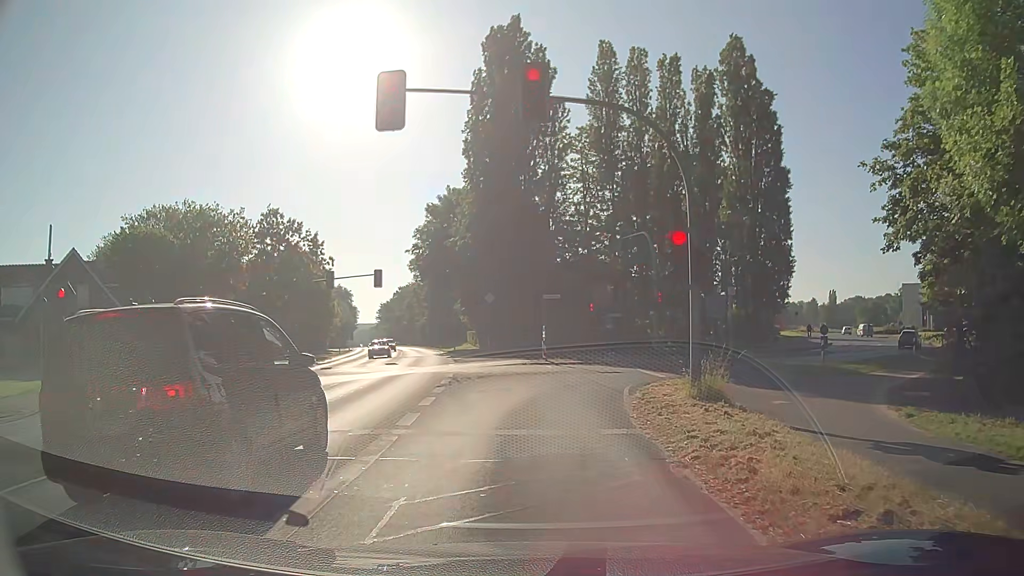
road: secondary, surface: asphalt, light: Day
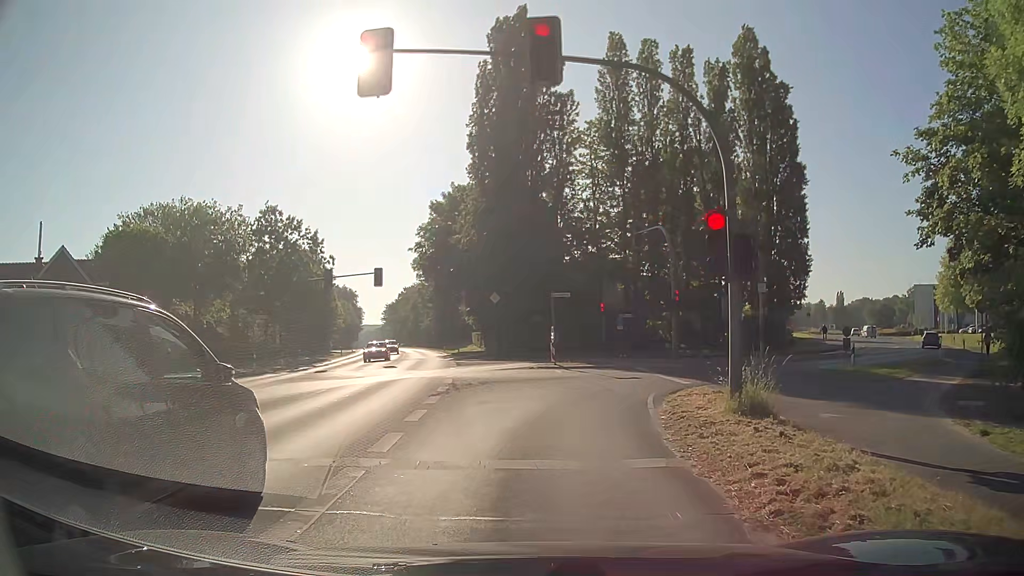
(0.0, +2.2) m; -1°
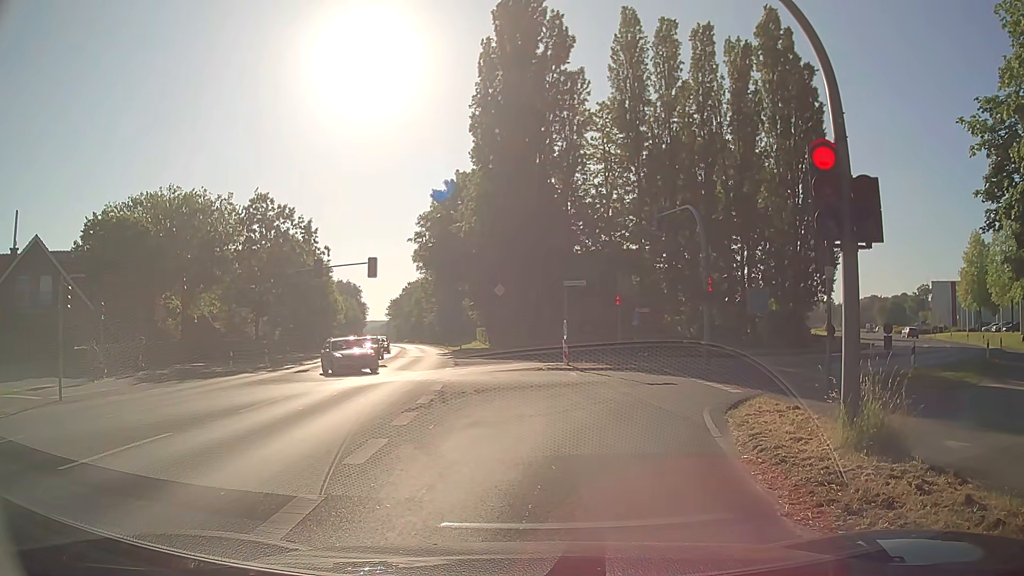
(+0.1, +3.9) m; +1°
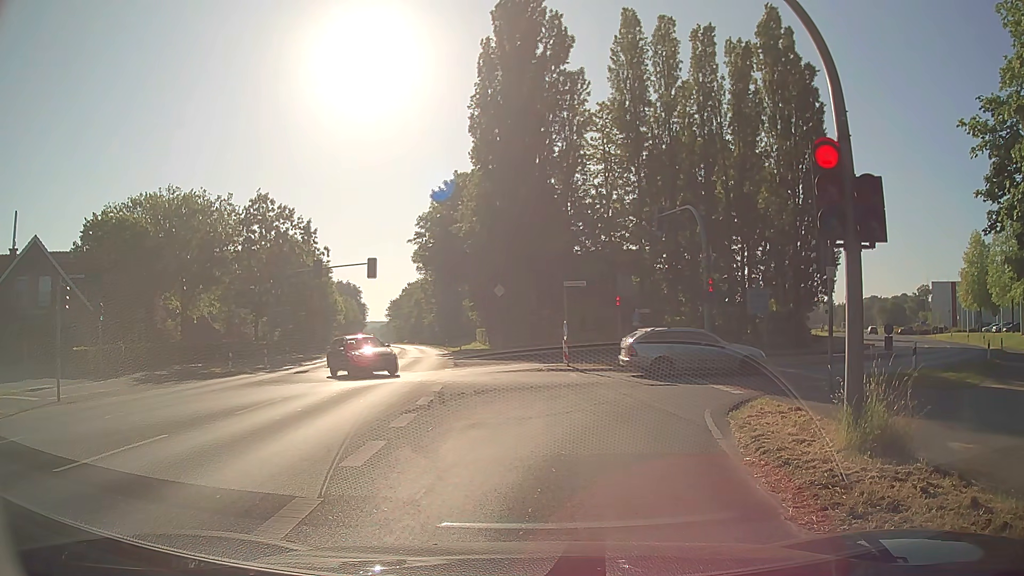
(0.0, +0.2) m; 0°
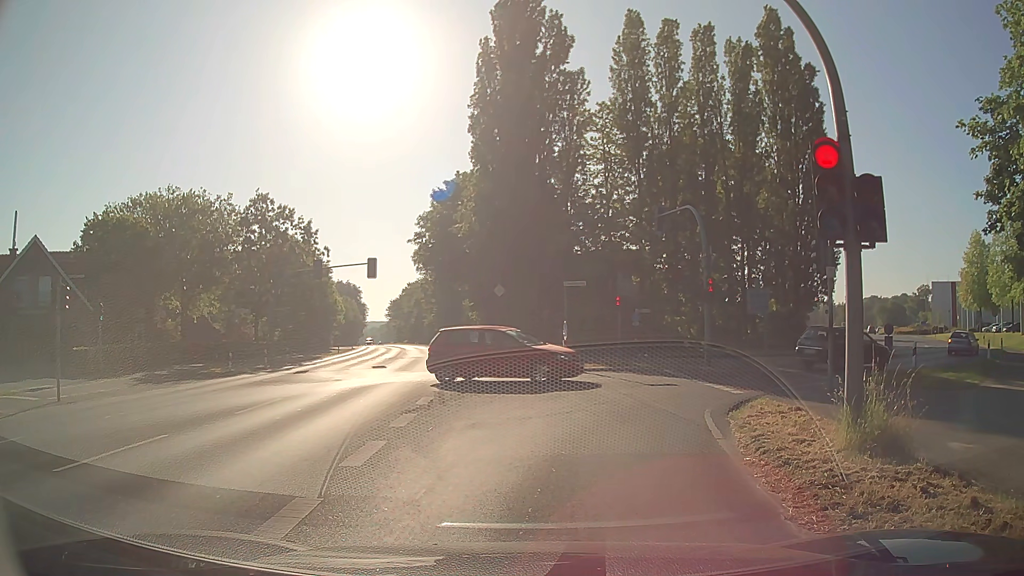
(0.0, 0.0) m; 0°
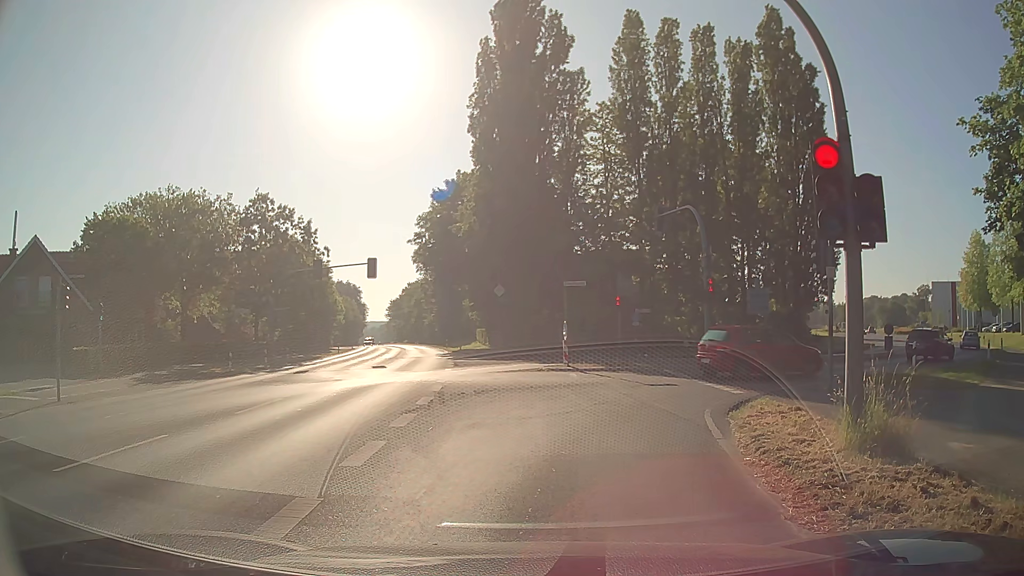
(0.0, 0.0) m; 0°
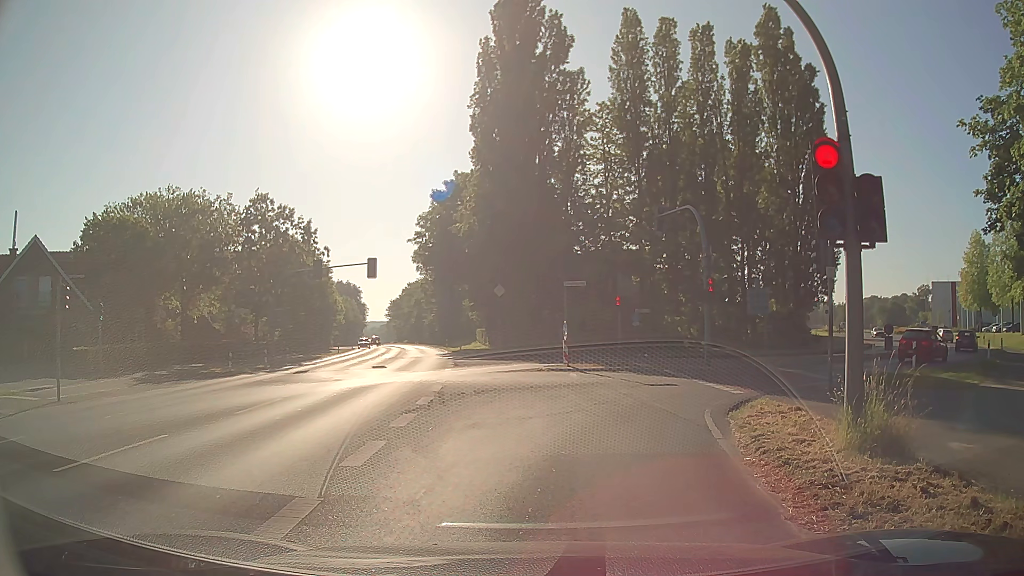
(0.0, 0.0) m; 0°
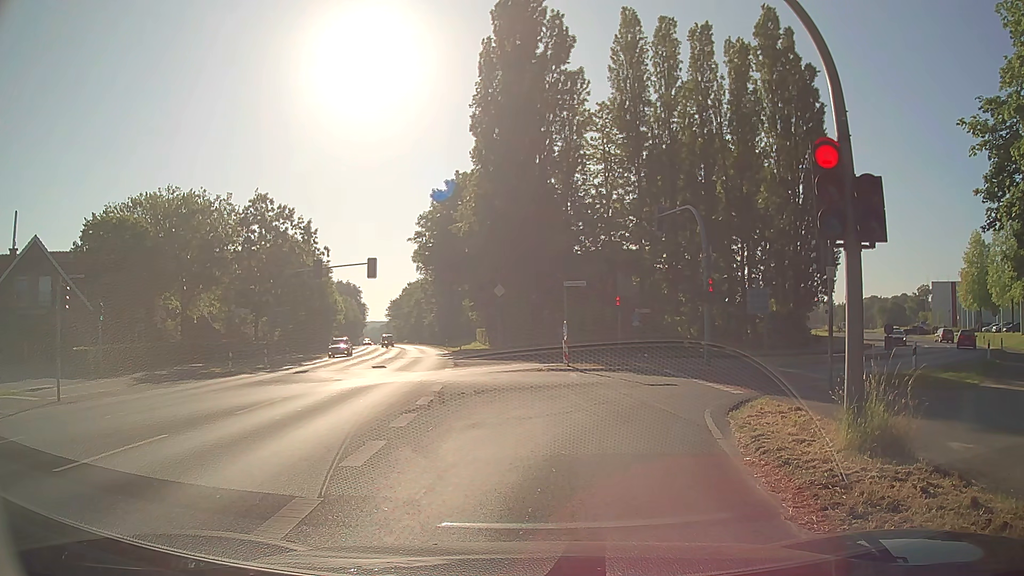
(0.0, 0.0) m; 0°
